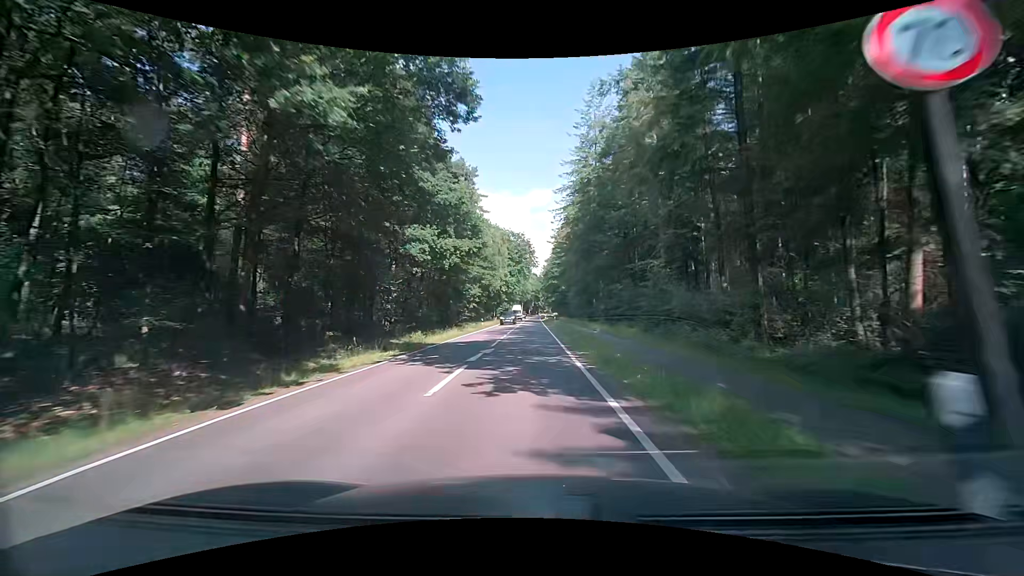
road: secondary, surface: asphalt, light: Day
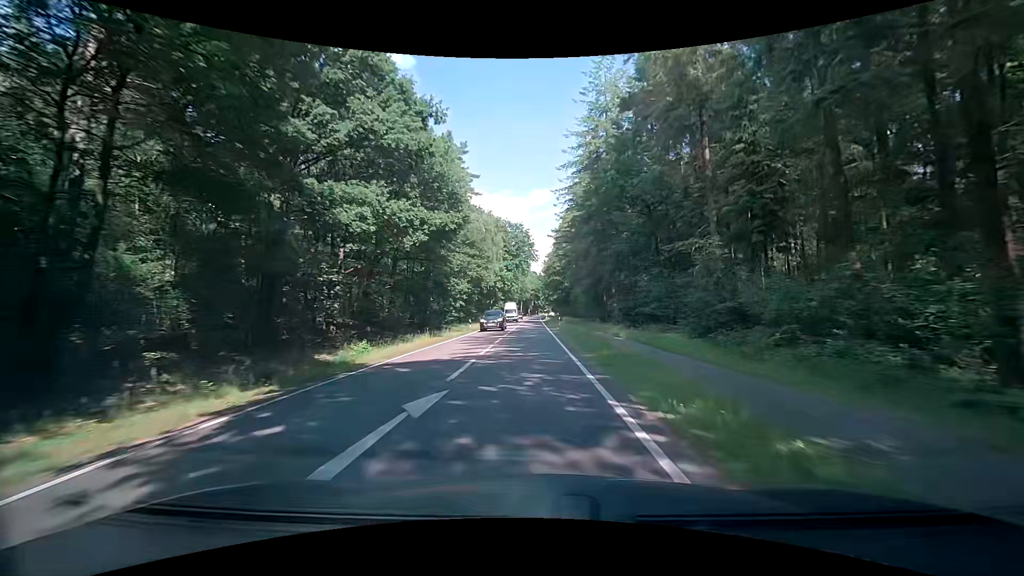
(0.0, +10.2) m; 0°
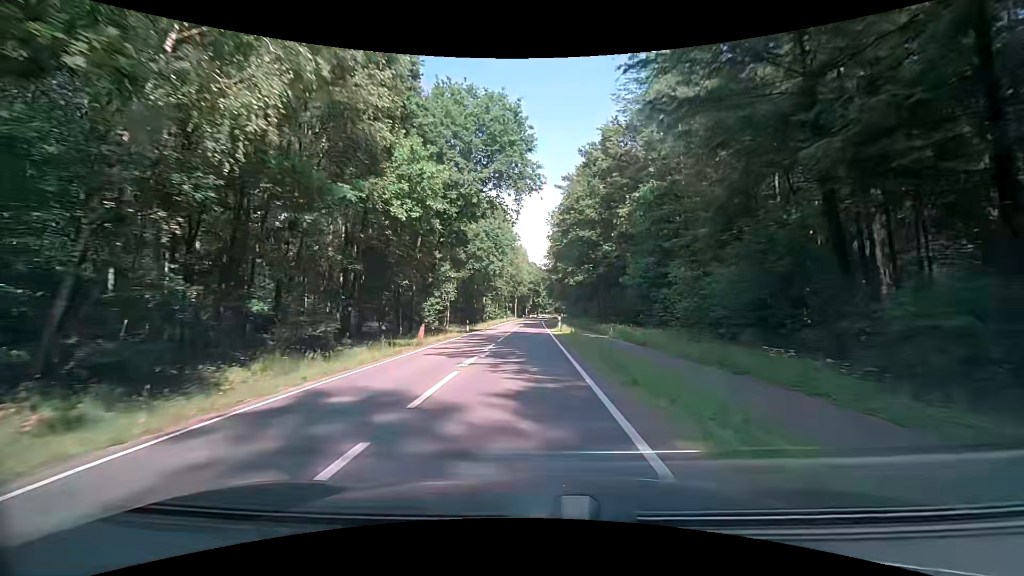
(+0.3, +50.9) m; 0°
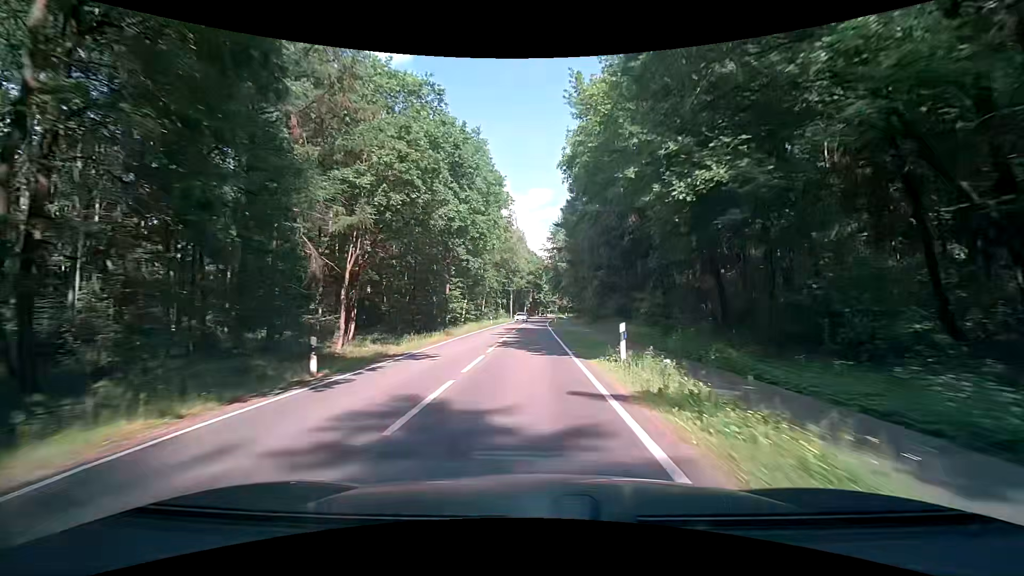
(+0.2, +30.5) m; +1°
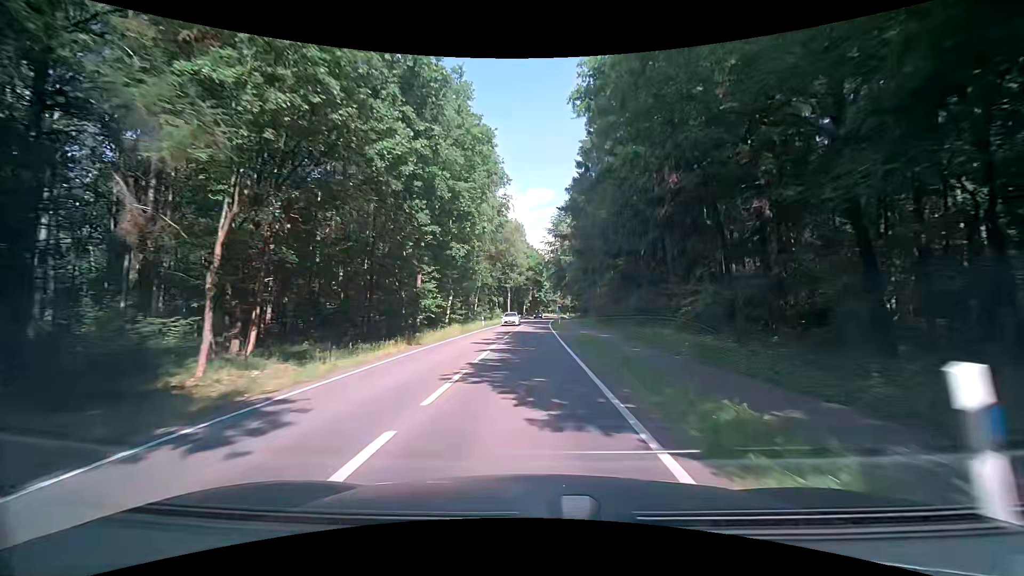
(-0.1, +10.2) m; 0°
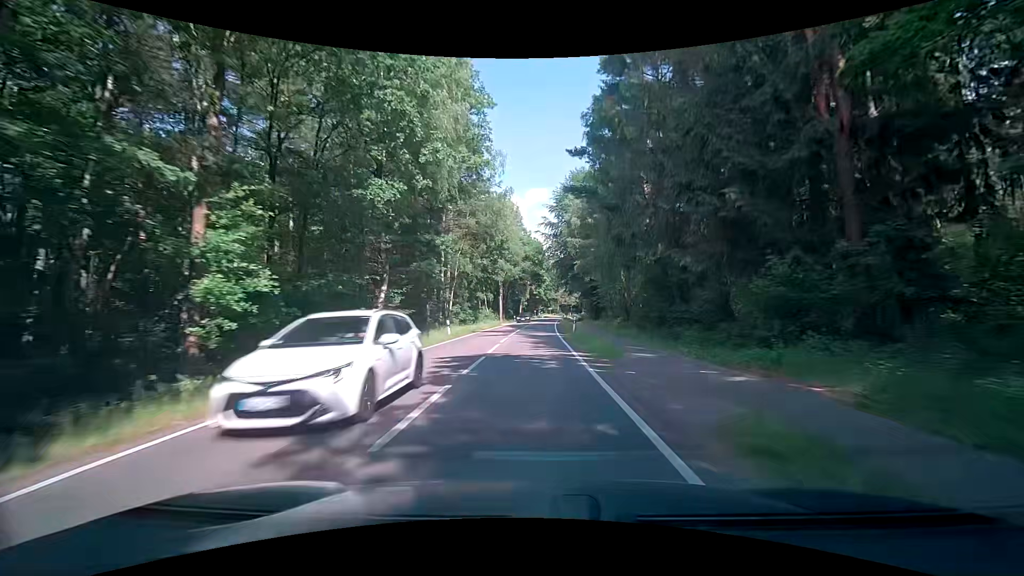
(-0.2, +20.3) m; -1°
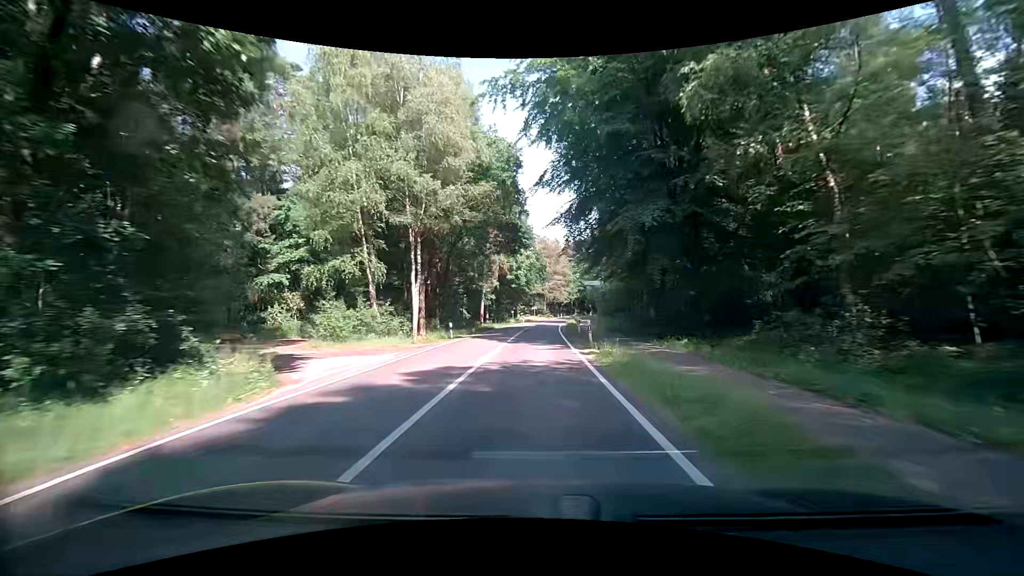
(+1.3, +50.8) m; +3°
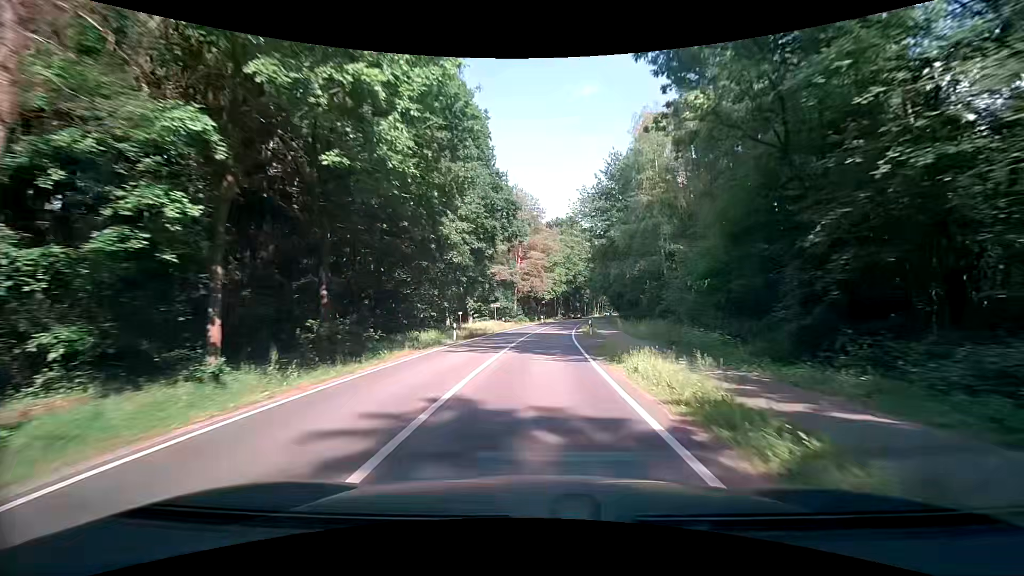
(+0.7, +51.4) m; +3°
(0, +10) (0, +20) (0, +30) (+1, +40) (+2, +50) (+3, +60) (+4, +70) (+5, +80) (+7, +90) (+9, +99) m
